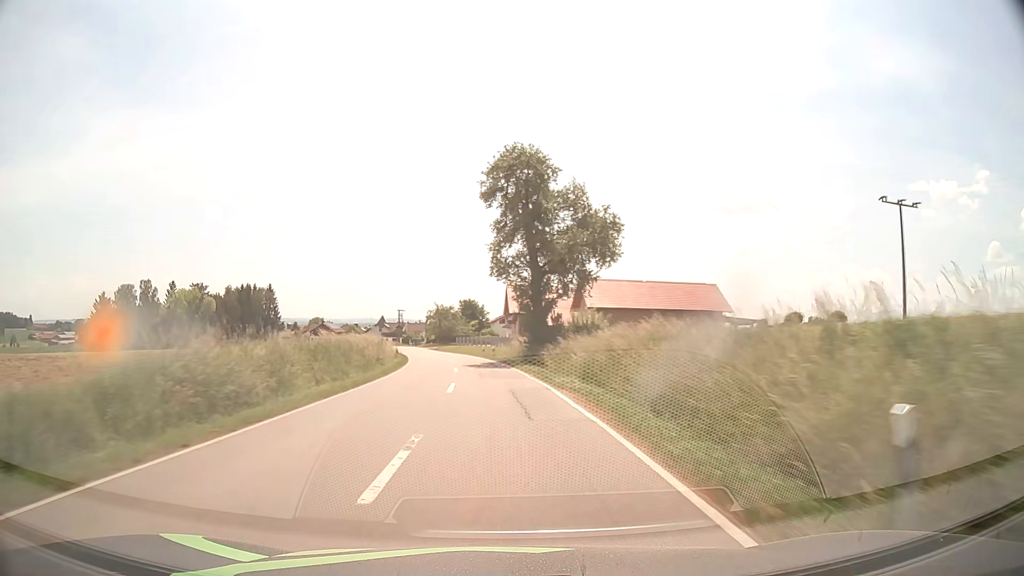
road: tertiary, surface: asphalt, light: Day
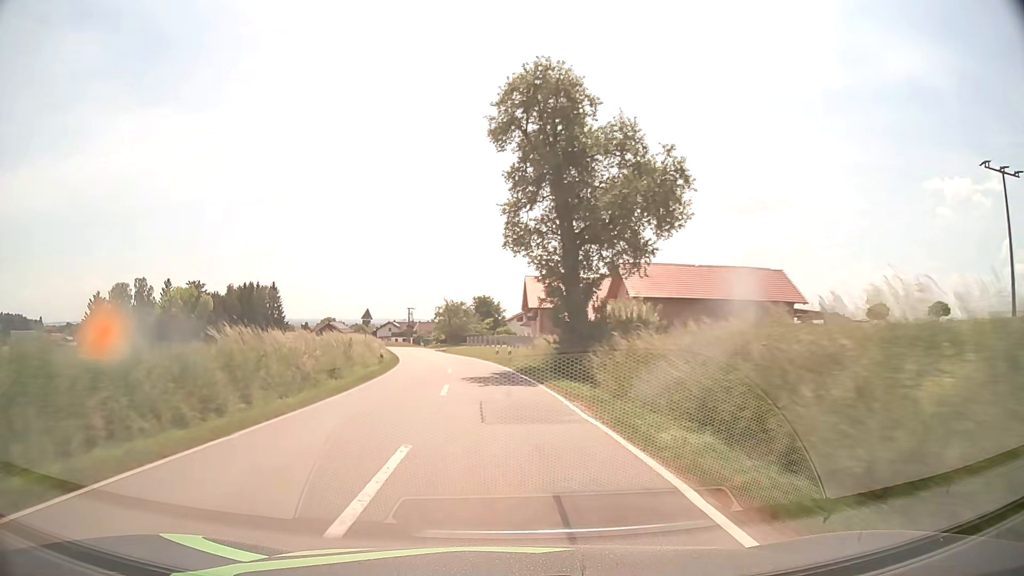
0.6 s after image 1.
(-0.1, +12.9) m; -1°
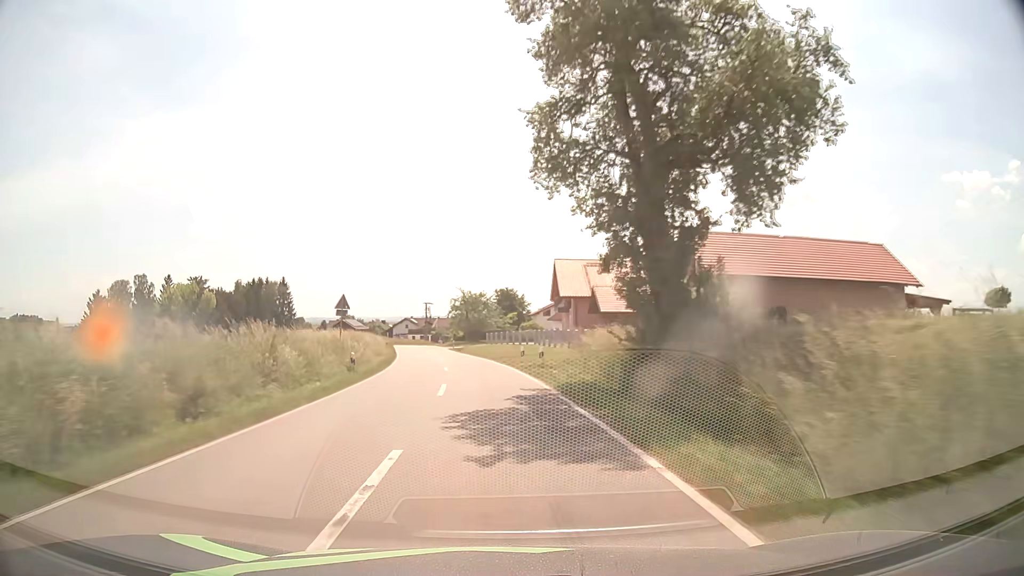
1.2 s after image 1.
(-0.2, +12.7) m; -2°
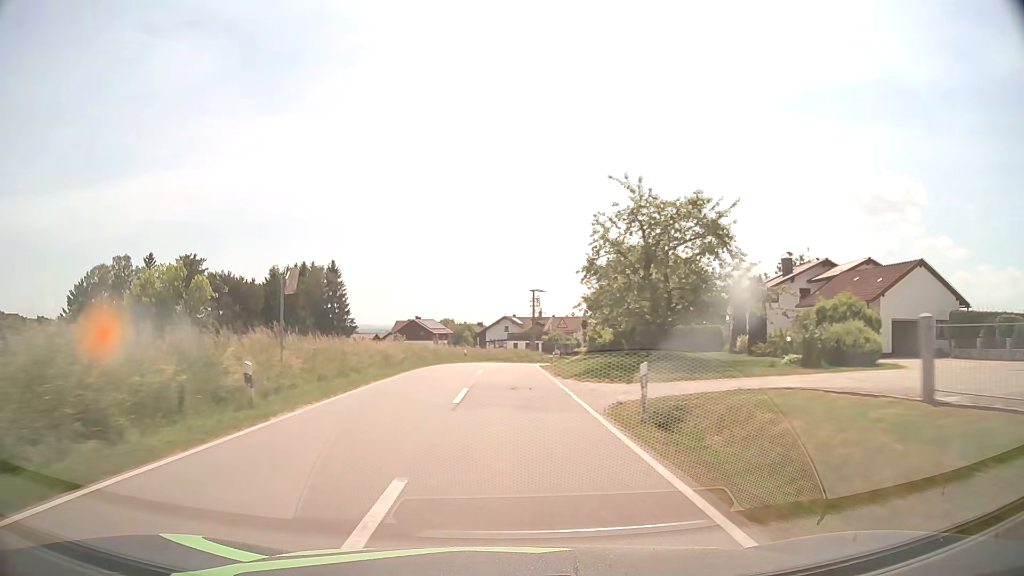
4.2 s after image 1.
(-6.2, +60.4) m; -10°
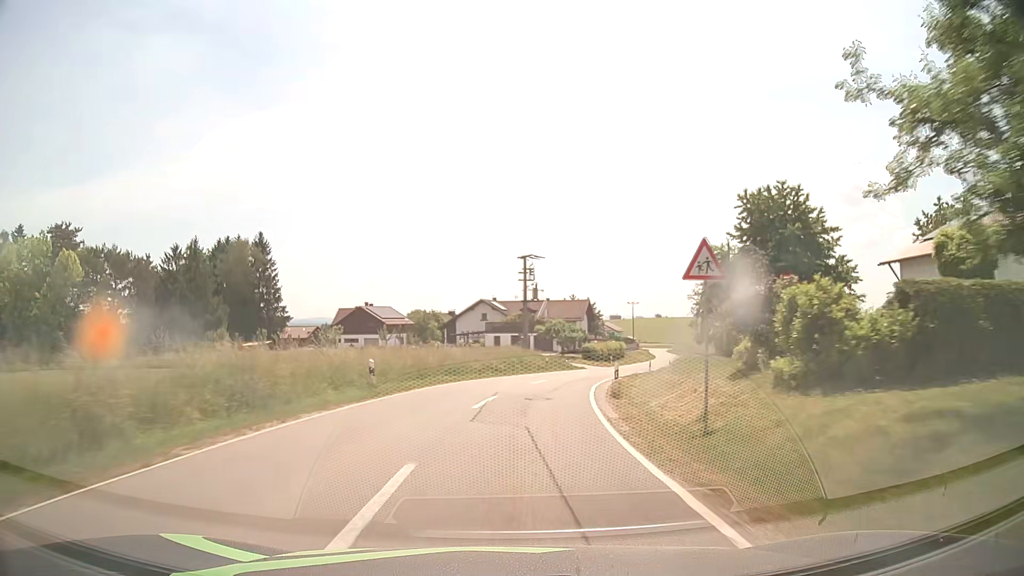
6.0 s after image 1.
(0.0, +34.3) m; +1°
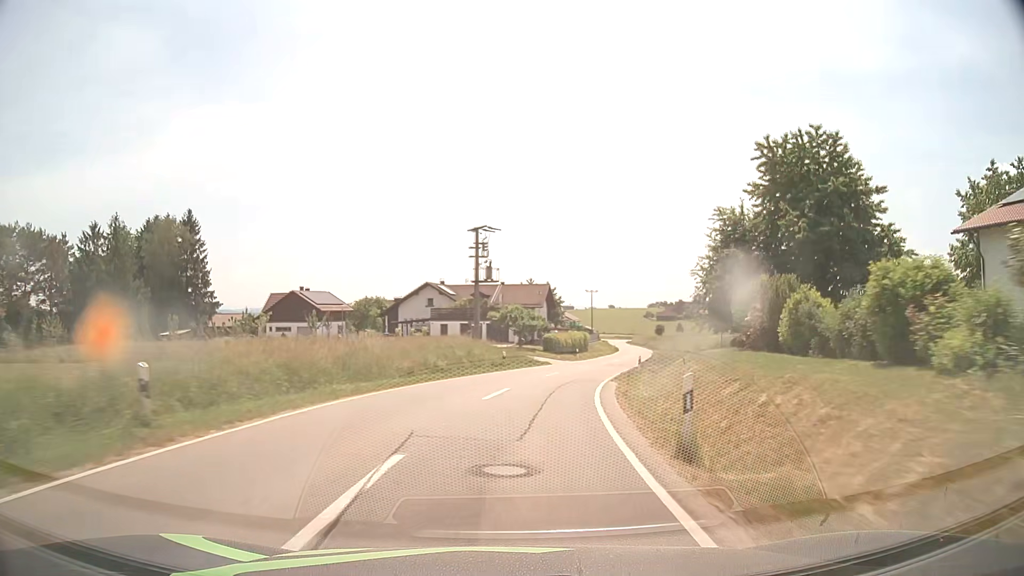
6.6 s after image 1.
(+0.3, +11.1) m; +4°
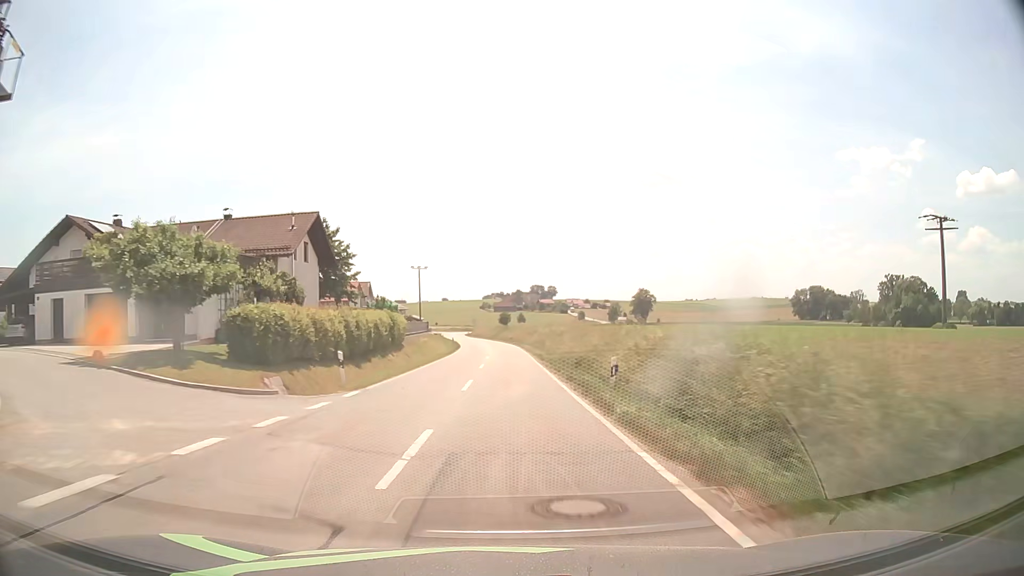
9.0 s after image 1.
(+6.6, +44.7) m; +14°
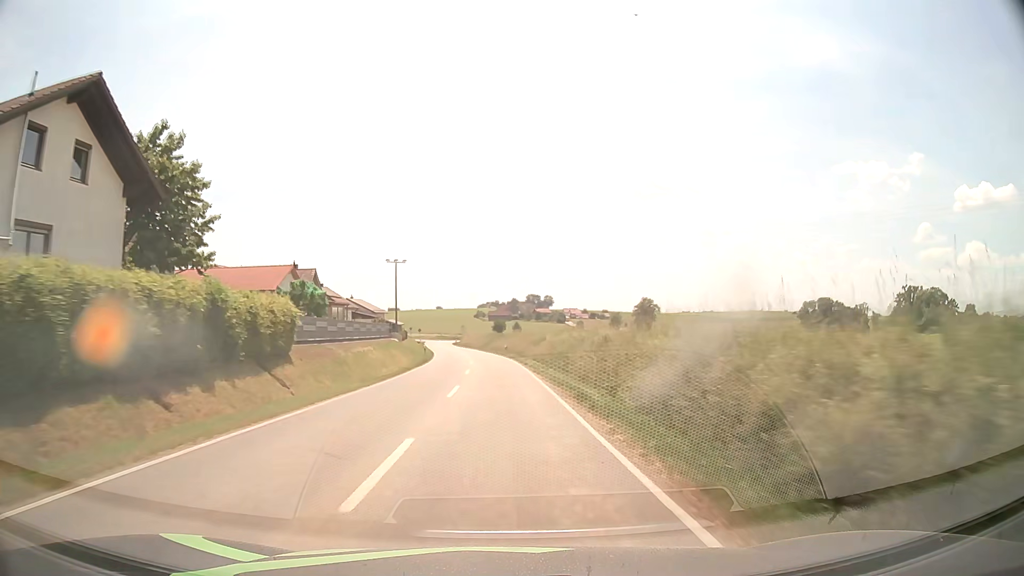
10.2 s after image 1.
(+0.2, +24.1) m; +1°
(0, +10) (0, +20) (0, +30) (-1, +40) (-1, +50) (-2, +60) (-3, +70) (-4, +80) (-6, +90) (-7, +100) m
